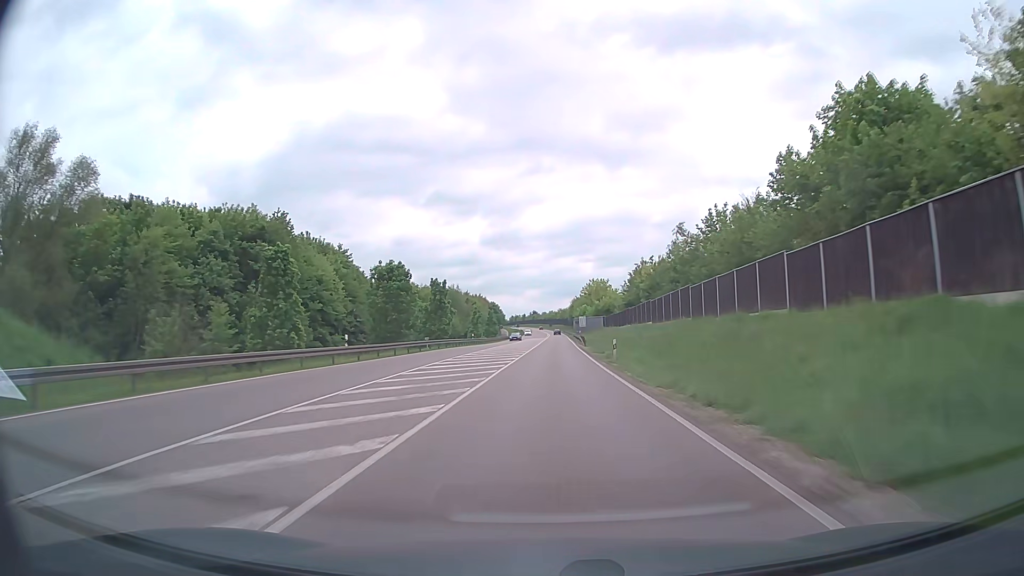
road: trunk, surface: asphalt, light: Day
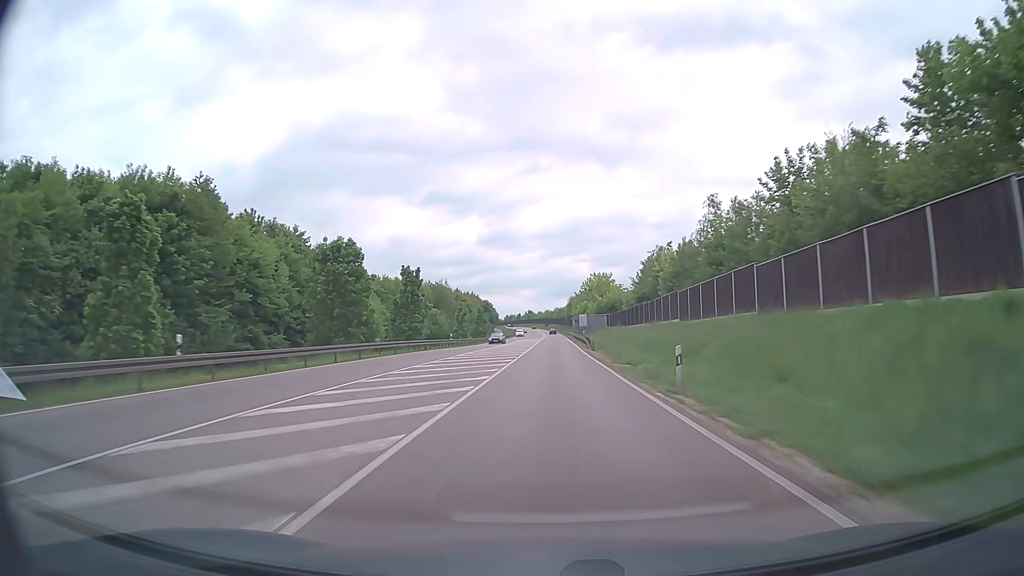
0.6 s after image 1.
(+0.1, +15.8) m; 0°
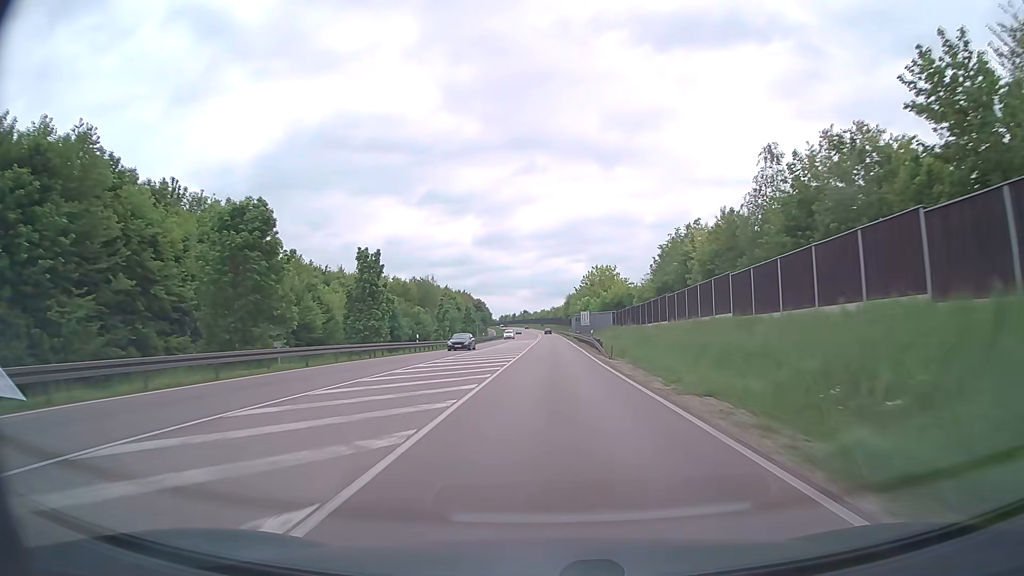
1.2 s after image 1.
(0.0, +15.8) m; 0°
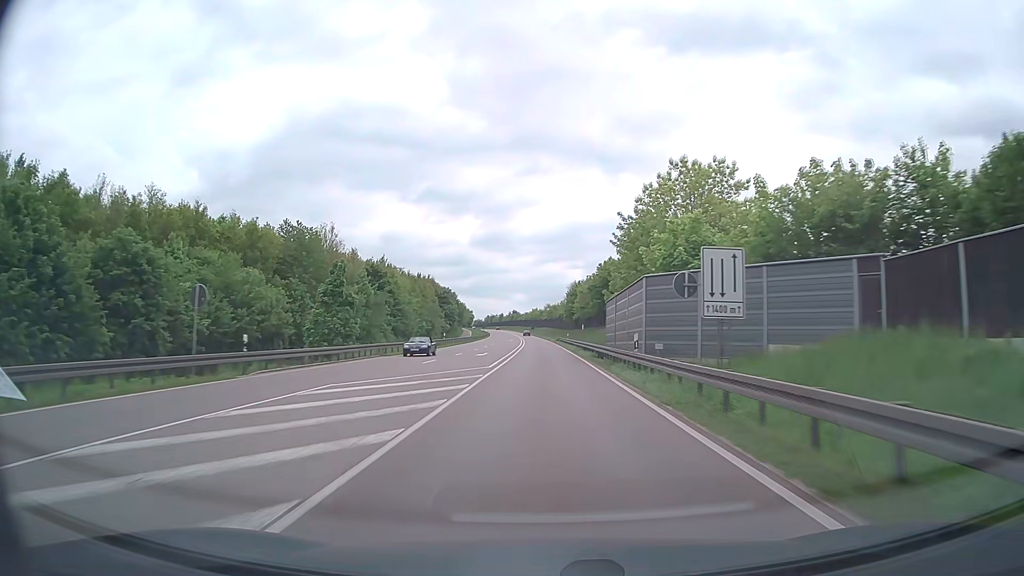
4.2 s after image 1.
(+0.7, +78.9) m; 0°
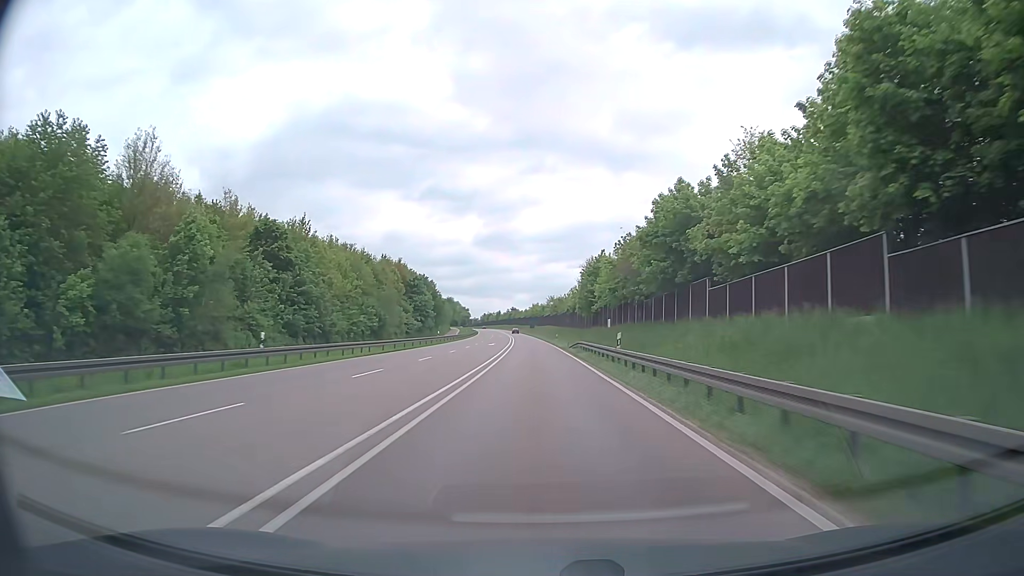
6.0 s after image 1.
(0.0, +47.4) m; 0°
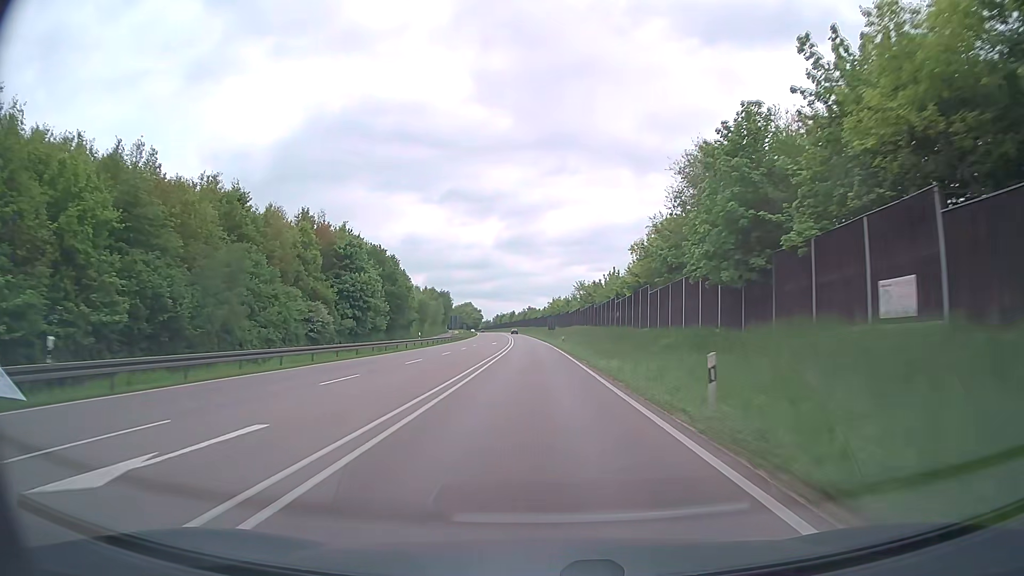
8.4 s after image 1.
(-1.2, +63.1) m; -2°
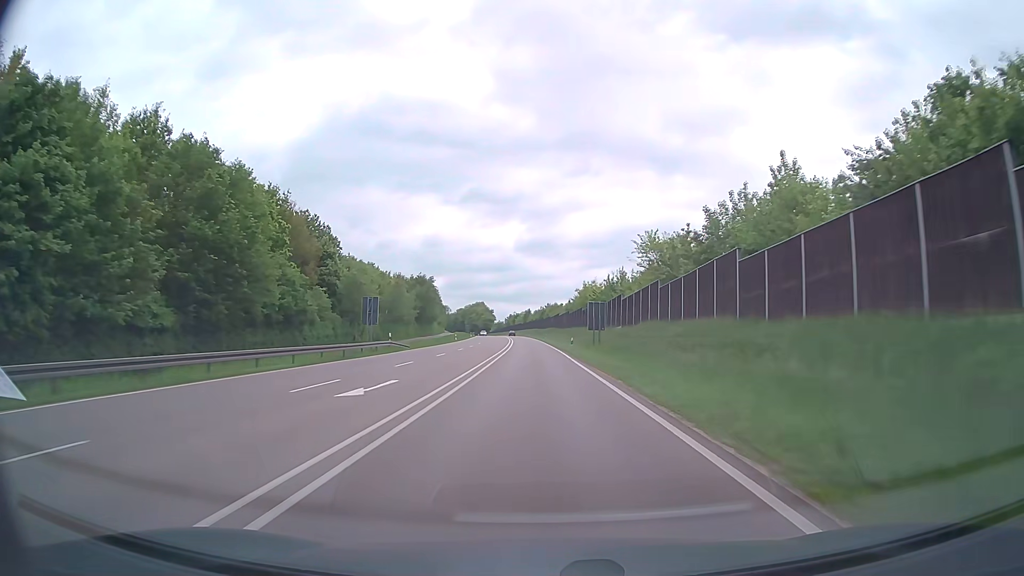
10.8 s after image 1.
(-1.2, +63.1) m; -2°
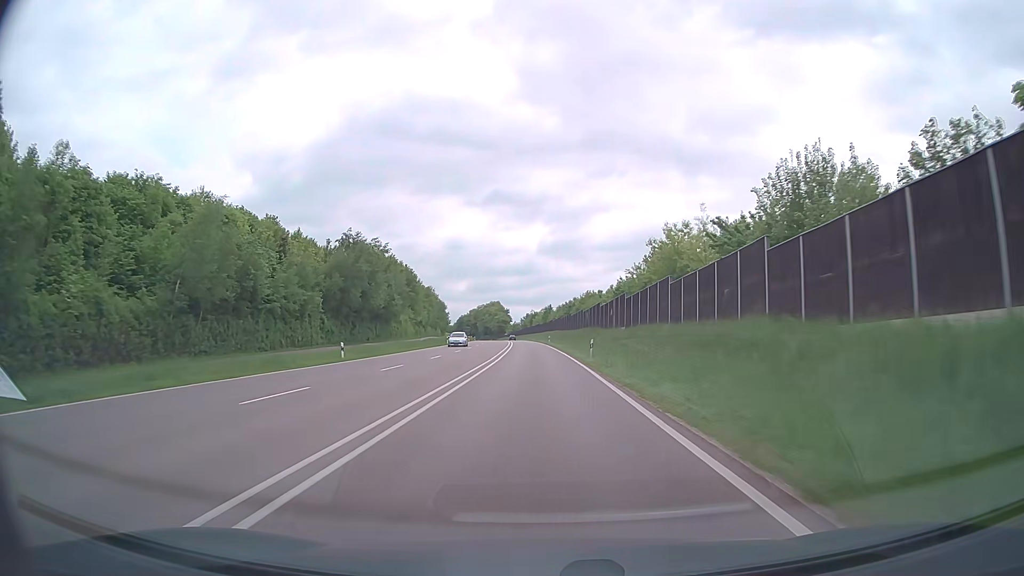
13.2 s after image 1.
(-0.8, +63.1) m; -2°
(0, +10) (0, +20) (0, +30) (-1, +40) (-1, +50) (-1, +60) (-2, +70) (-2, +80) (-3, +90) (-3, +100) m
